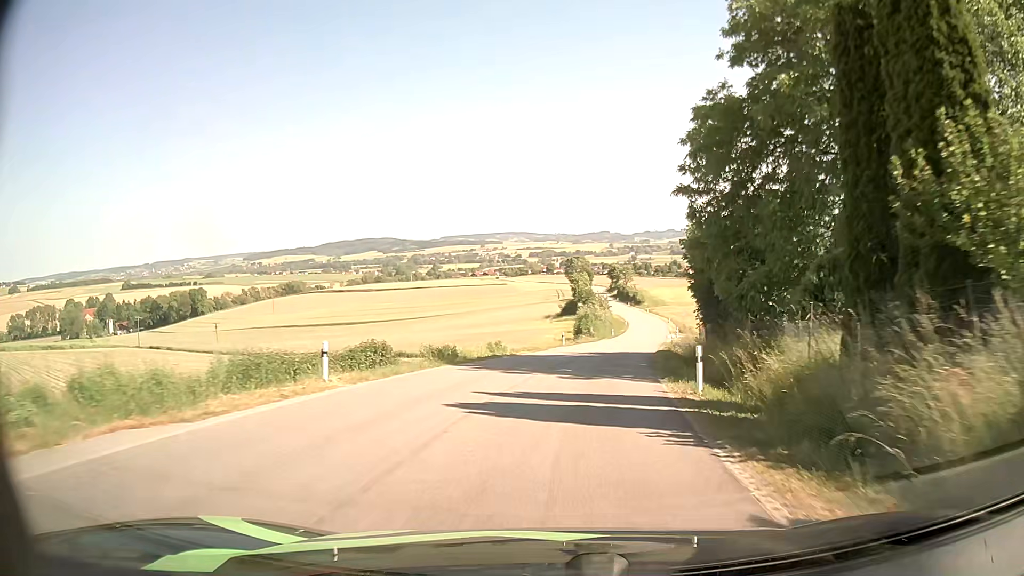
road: tertiary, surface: asphalt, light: Day
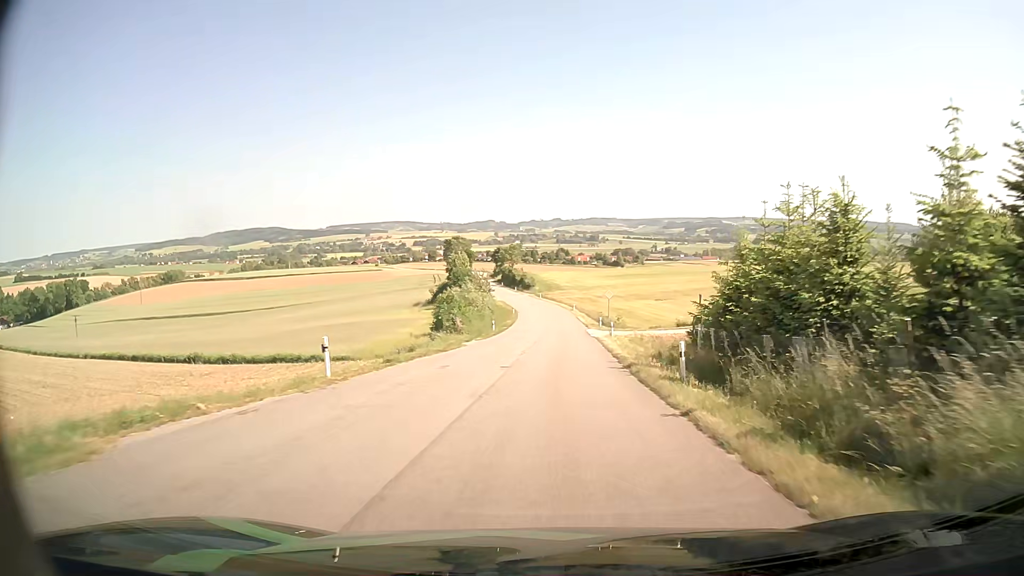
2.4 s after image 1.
(+3.1, +32.0) m; +10°
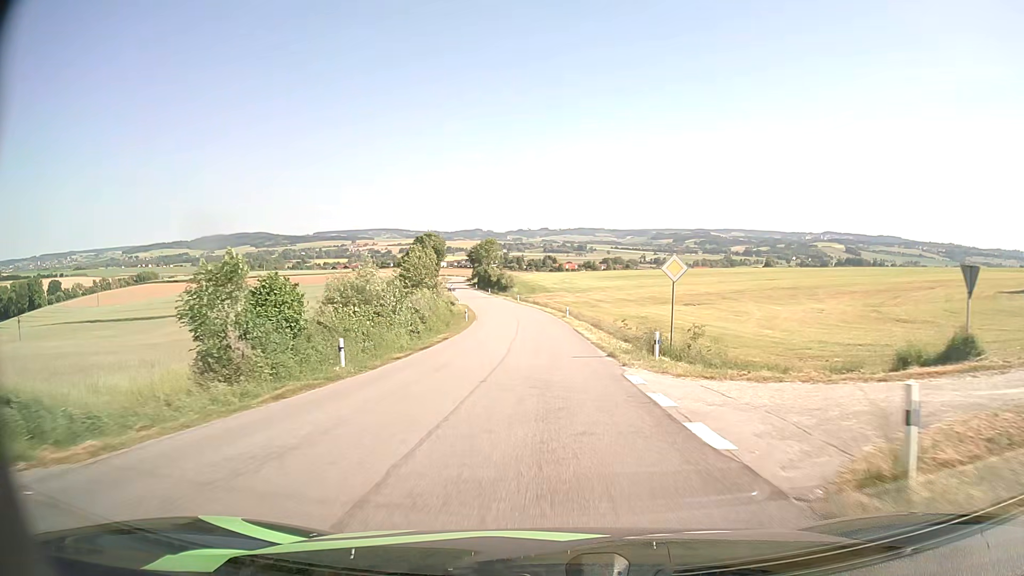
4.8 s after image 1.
(+0.8, +33.0) m; +1°
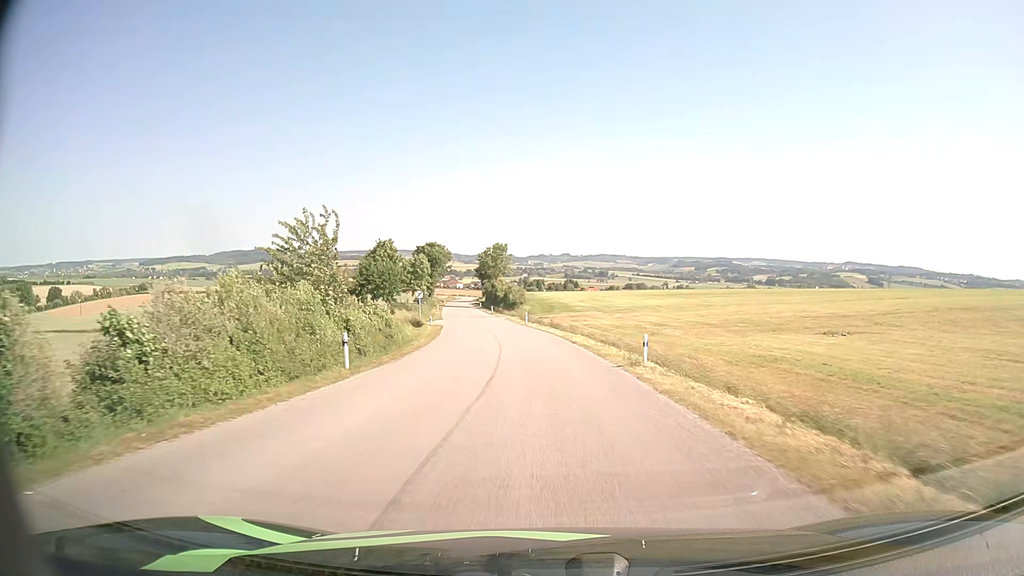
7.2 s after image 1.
(-0.5, +33.2) m; -2°
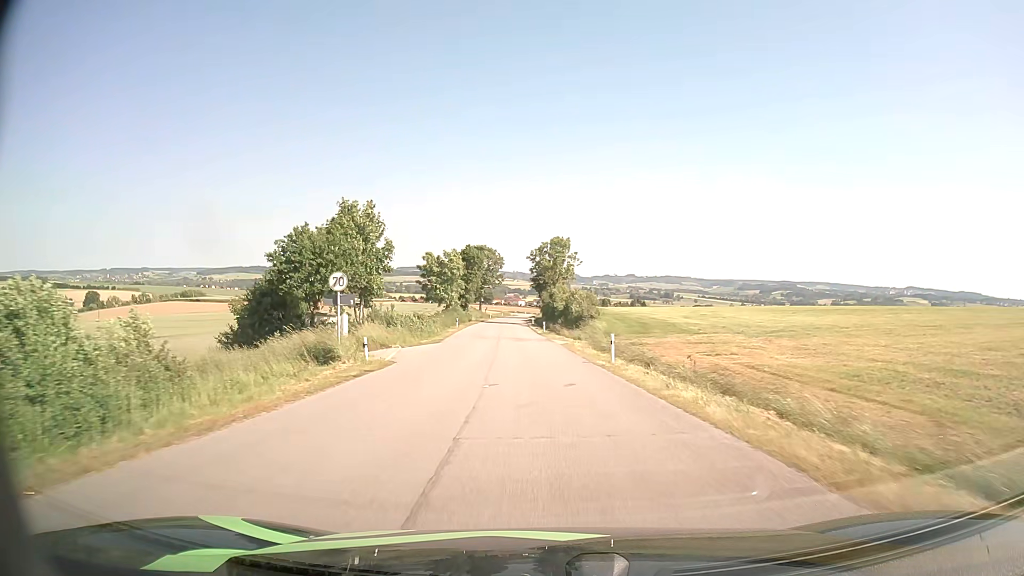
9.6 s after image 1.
(-1.6, +33.7) m; -5°
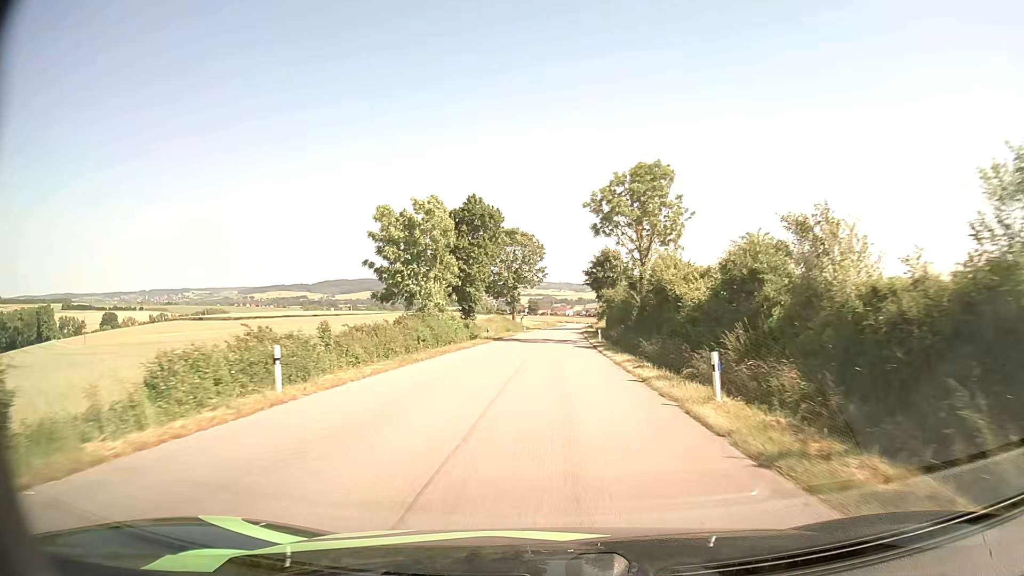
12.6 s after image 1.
(-2.1, +46.1) m; -4°
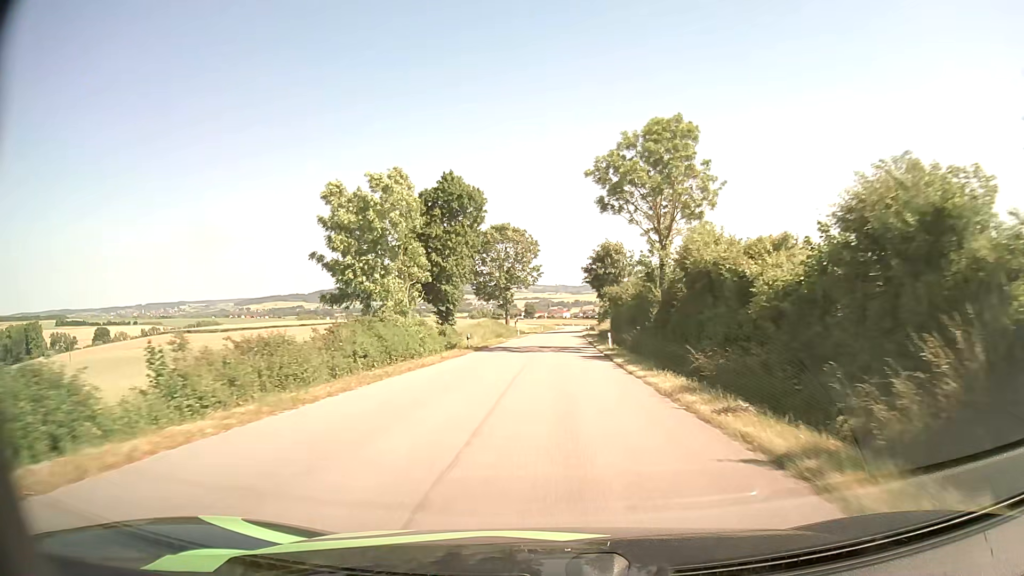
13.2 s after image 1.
(0.0, +9.7) m; 0°
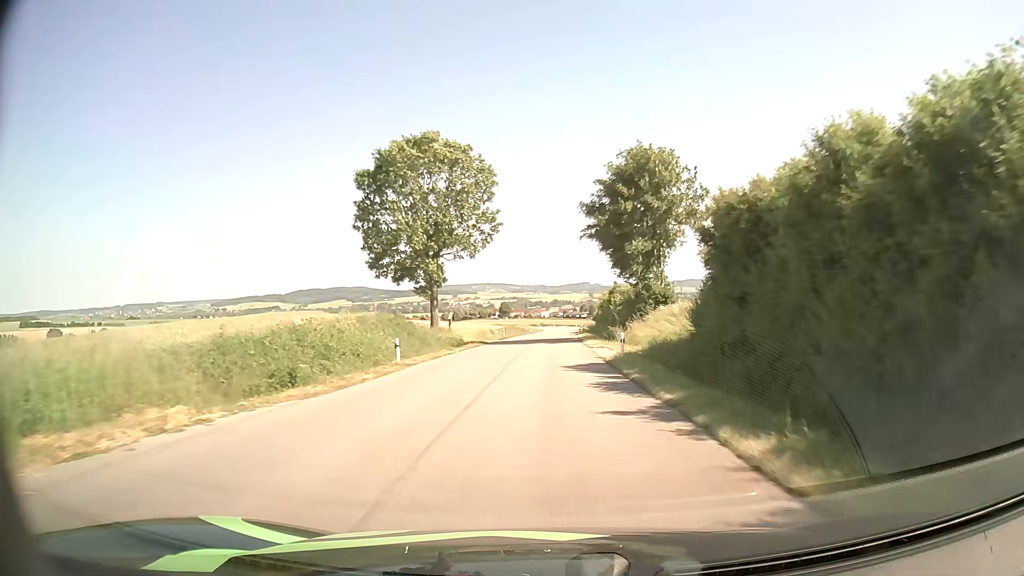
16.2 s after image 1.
(+0.9, +49.6) m; +2°
(0, +10) (0, +20) (0, +30) (0, +40) (0, +50) (0, +60) (+1, +70) (+1, +80) (+1, +90) (+2, +100) m
